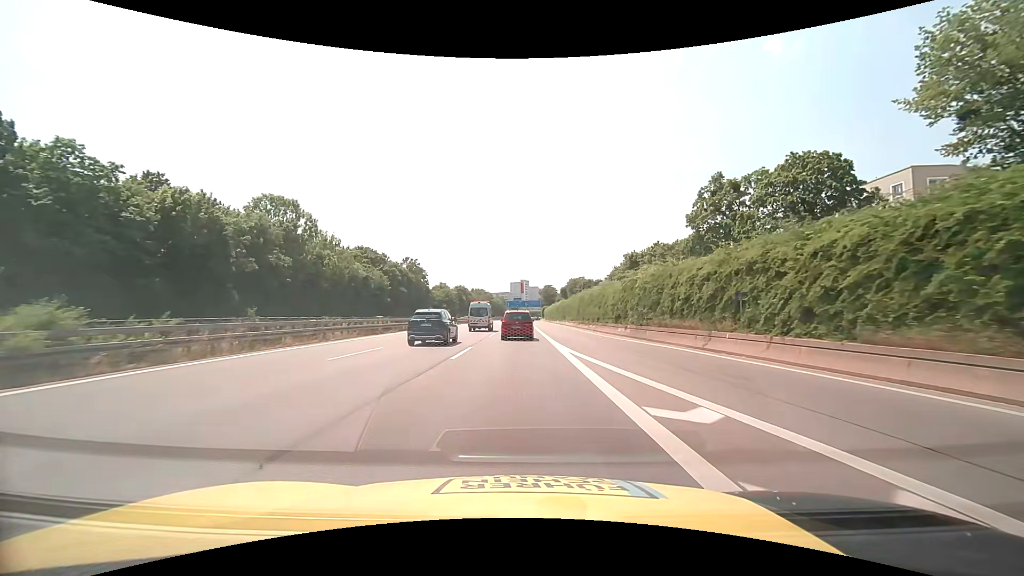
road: motorway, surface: asphalt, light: Day
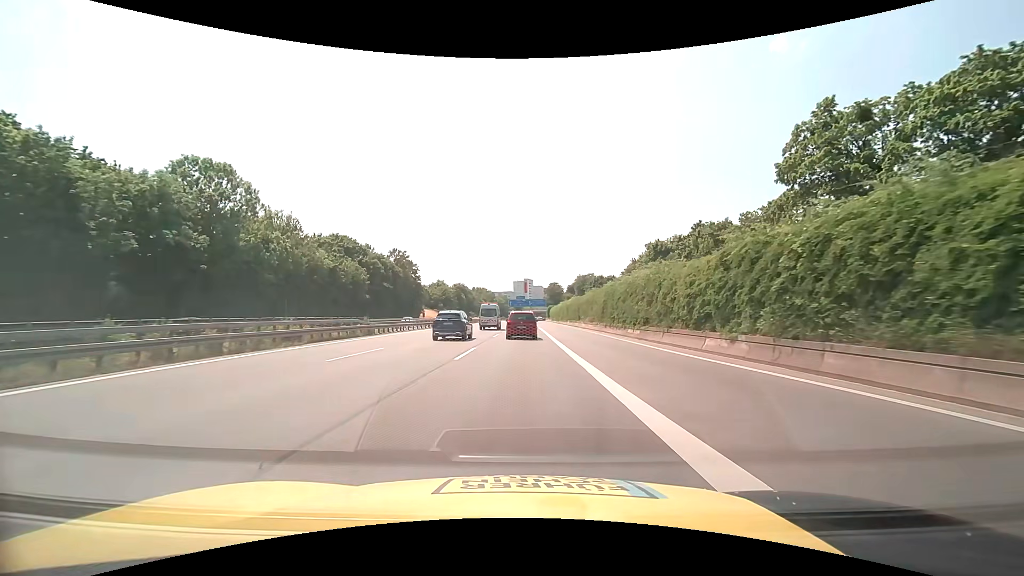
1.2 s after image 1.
(-0.1, +18.6) m; 0°
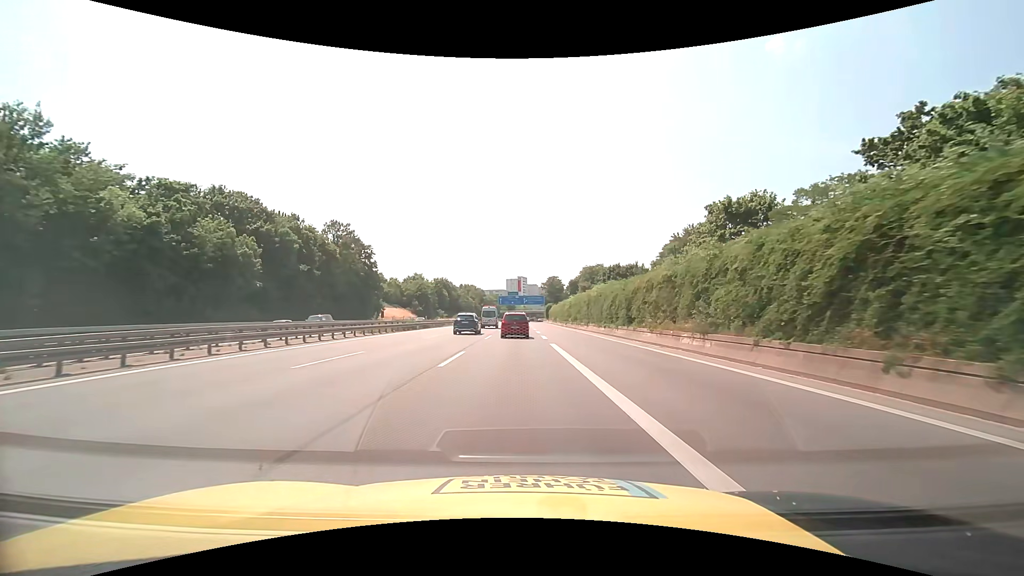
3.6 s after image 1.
(+0.2, +38.1) m; +1°
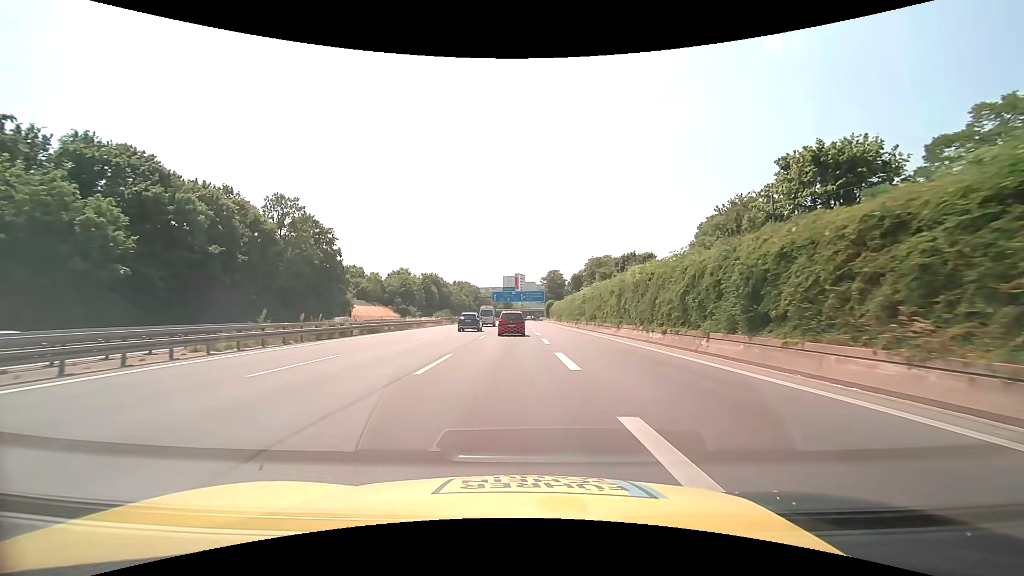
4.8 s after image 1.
(+0.1, +19.8) m; 0°
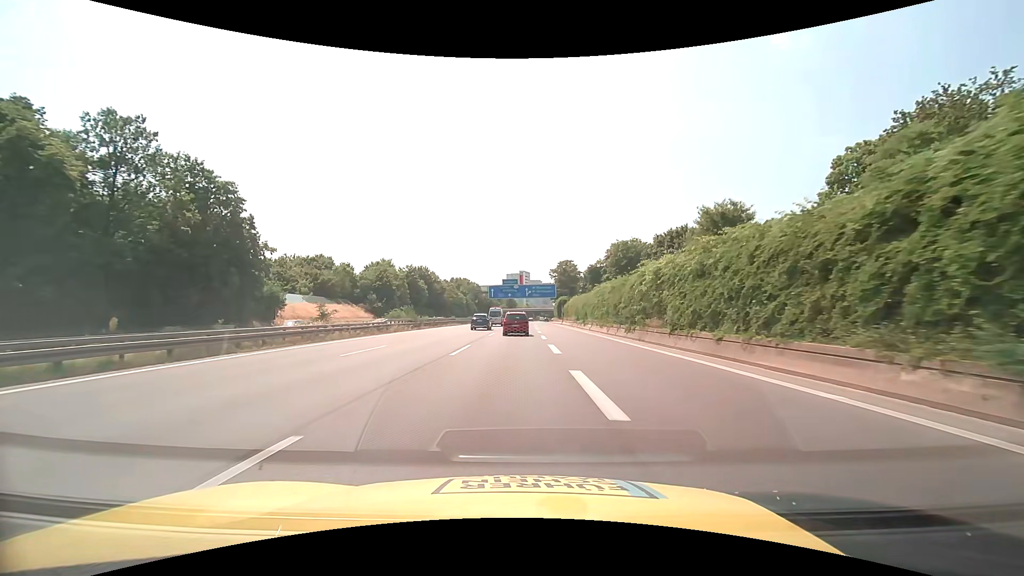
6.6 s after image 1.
(+0.1, +30.3) m; 0°
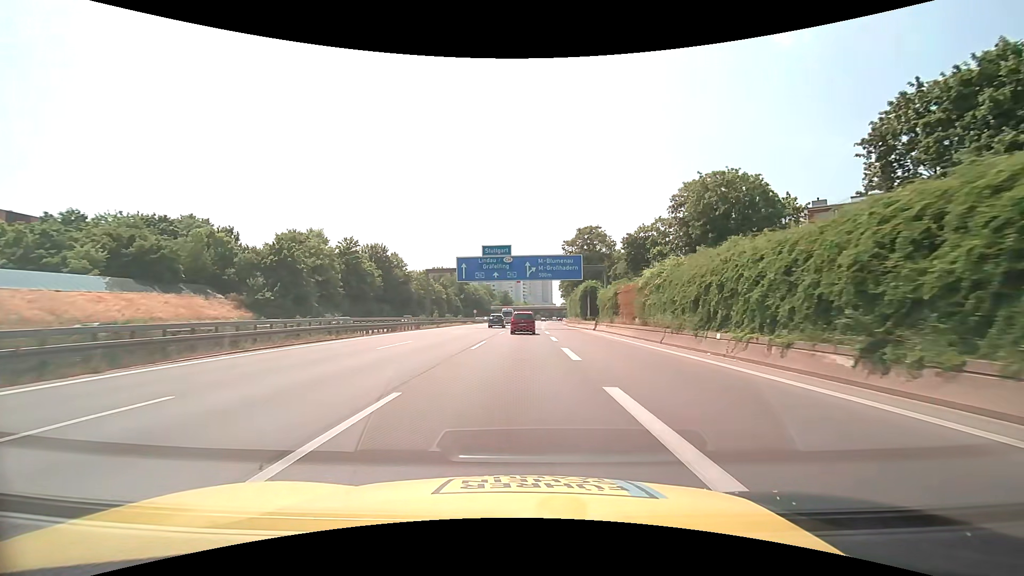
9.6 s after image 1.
(-0.3, +51.3) m; 0°
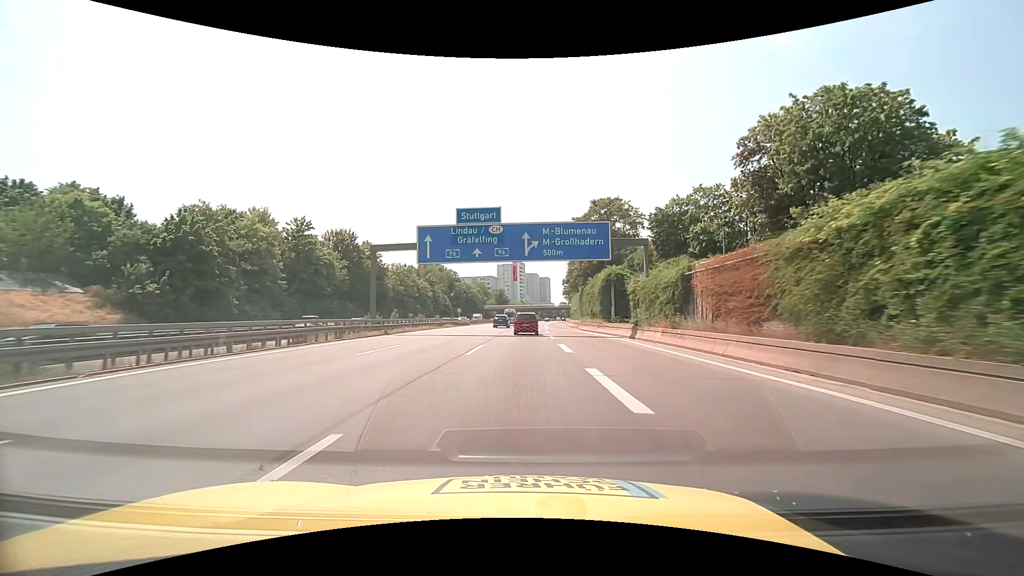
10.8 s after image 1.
(0.0, +20.7) m; 0°
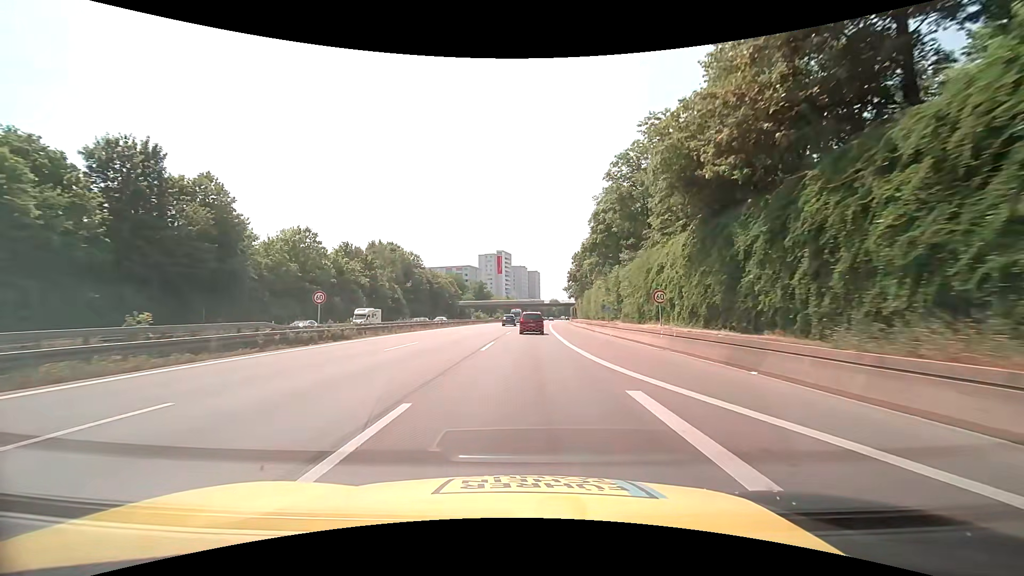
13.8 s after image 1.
(+0.3, +51.9) m; +1°
(0, +10) (0, +20) (+1, +30) (+1, +40) (+1, +50) (+2, +60) (+2, +70) (+3, +80) (+4, +90) (+4, +100) m
